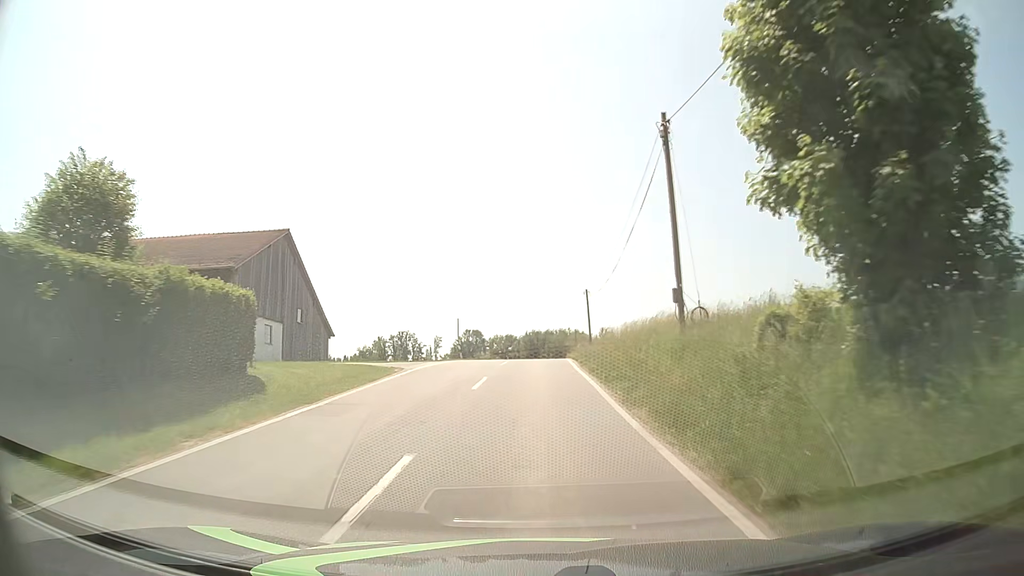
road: tertiary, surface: asphalt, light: Day
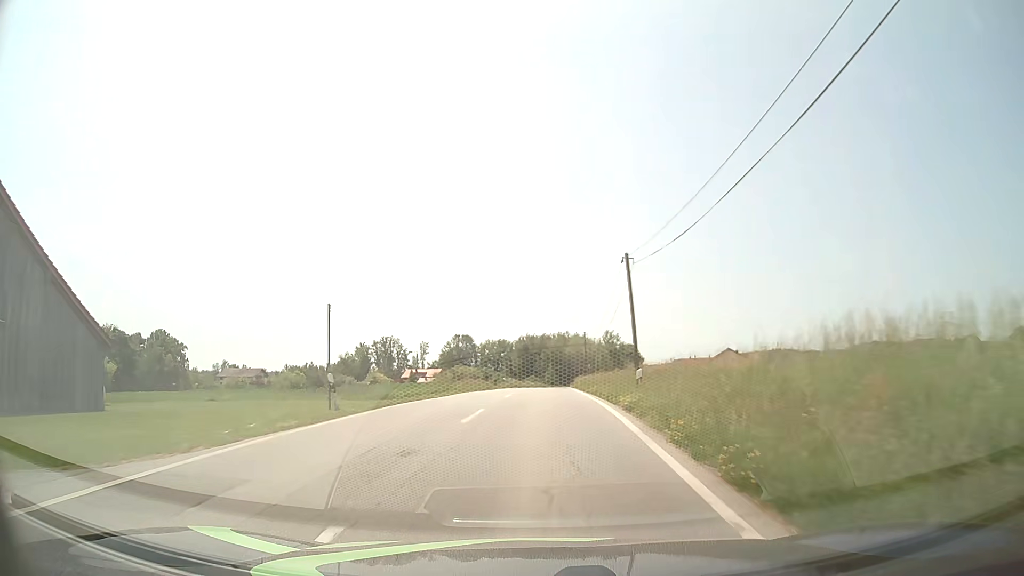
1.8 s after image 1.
(0.0, +26.7) m; 0°
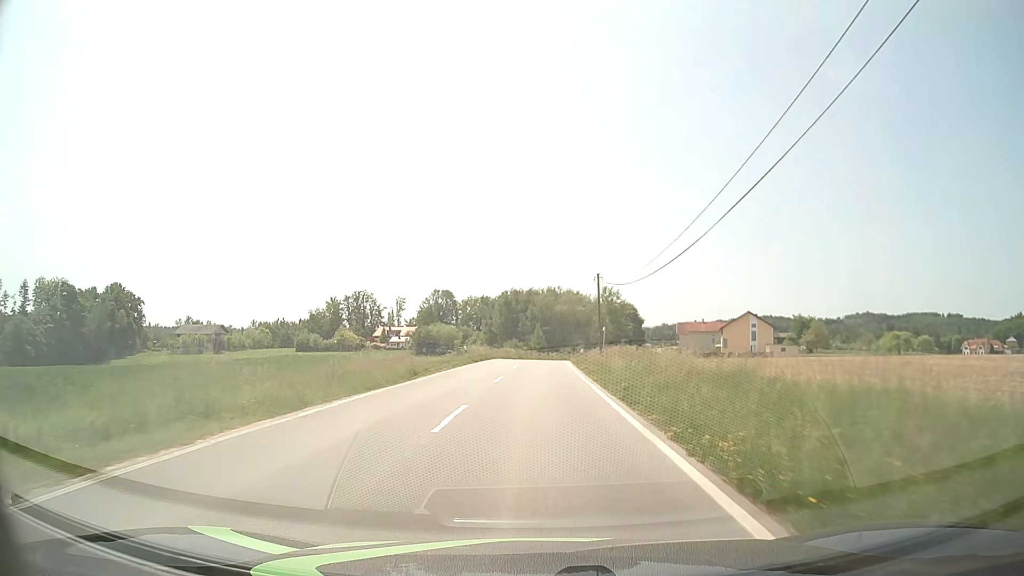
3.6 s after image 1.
(+0.3, +27.3) m; +1°
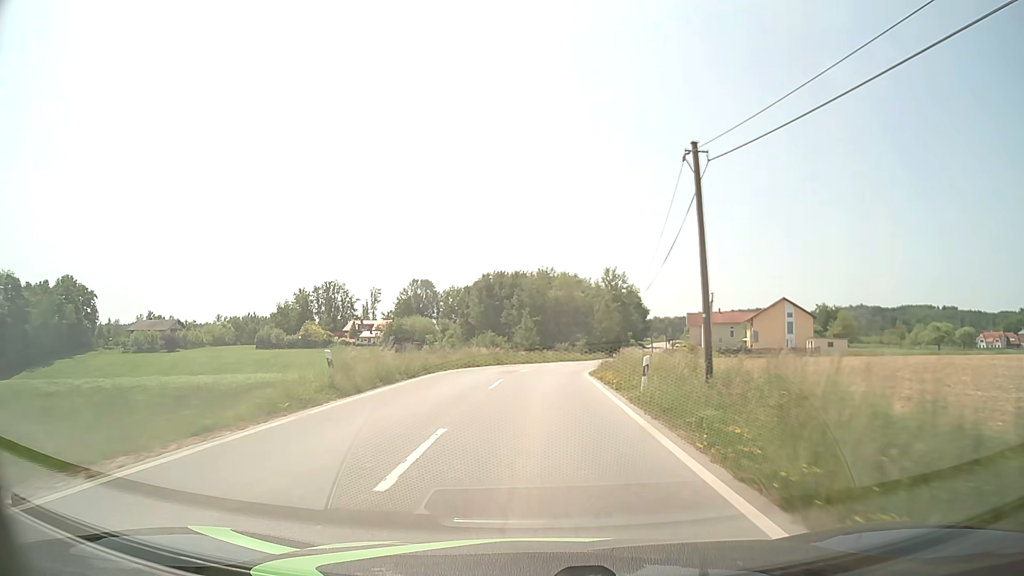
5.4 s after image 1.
(+0.1, +27.9) m; +1°
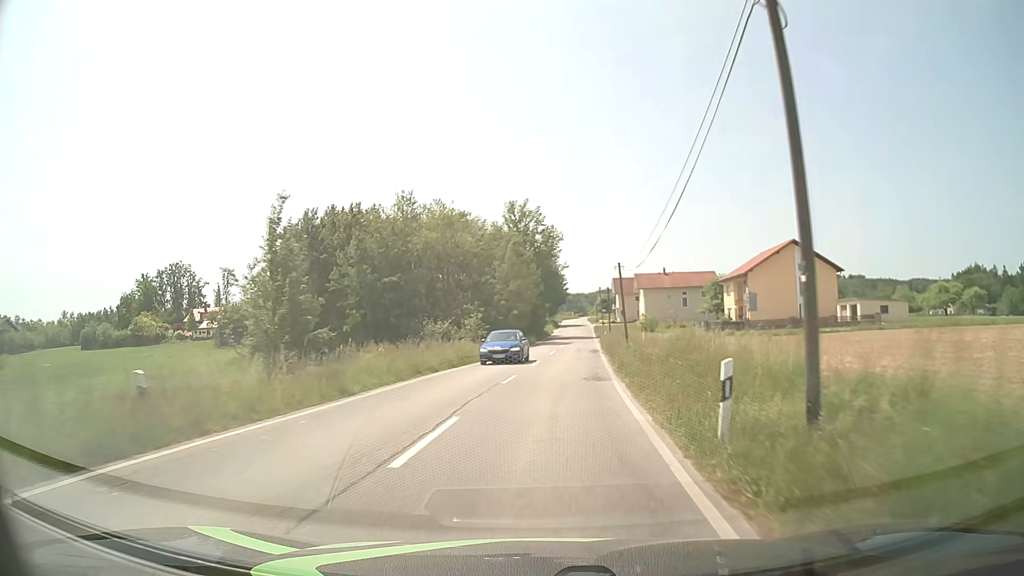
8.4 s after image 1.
(+2.6, +46.6) m; +9°
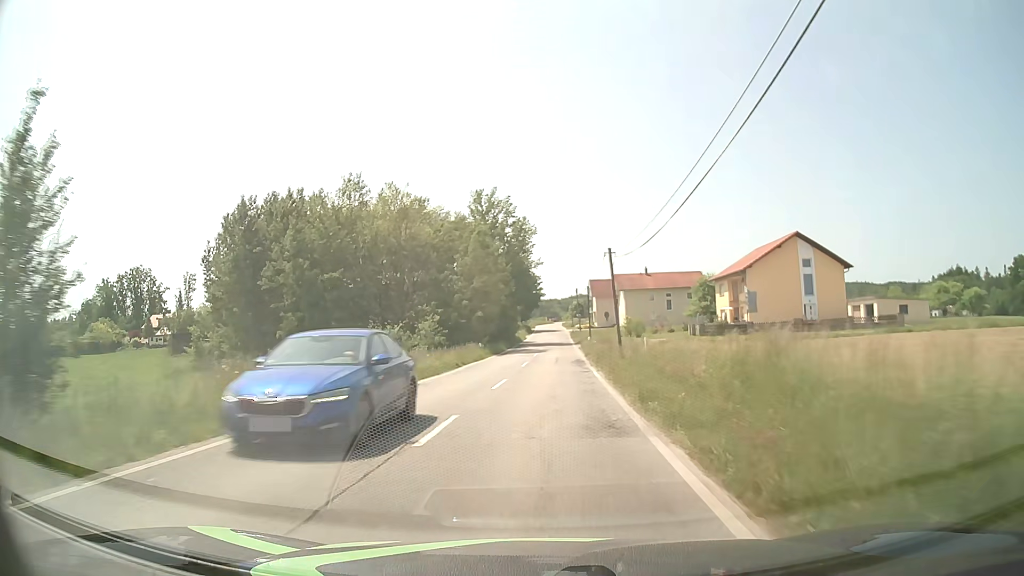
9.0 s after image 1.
(+0.2, +9.3) m; +2°
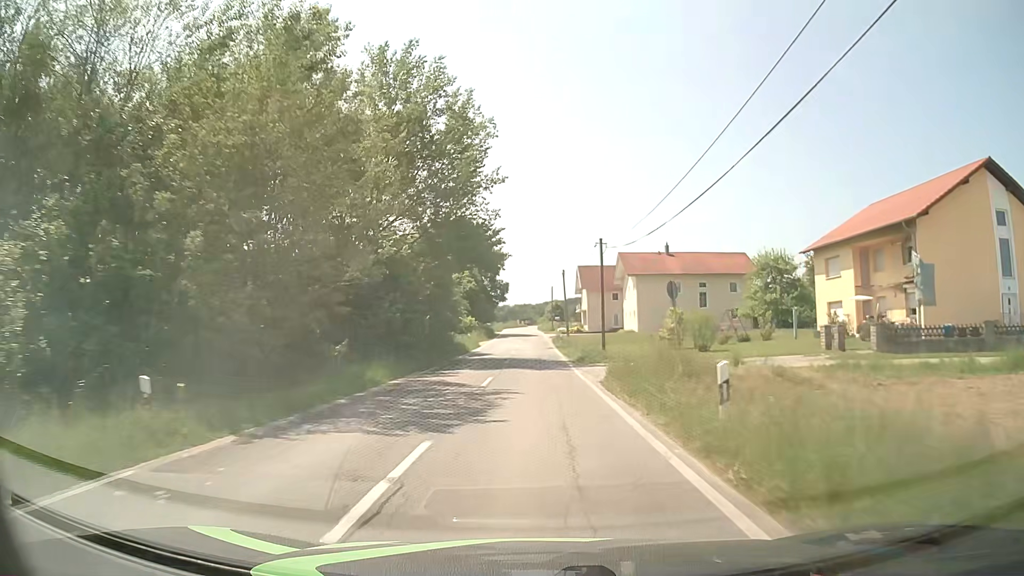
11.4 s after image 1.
(+1.2, +36.9) m; +3°
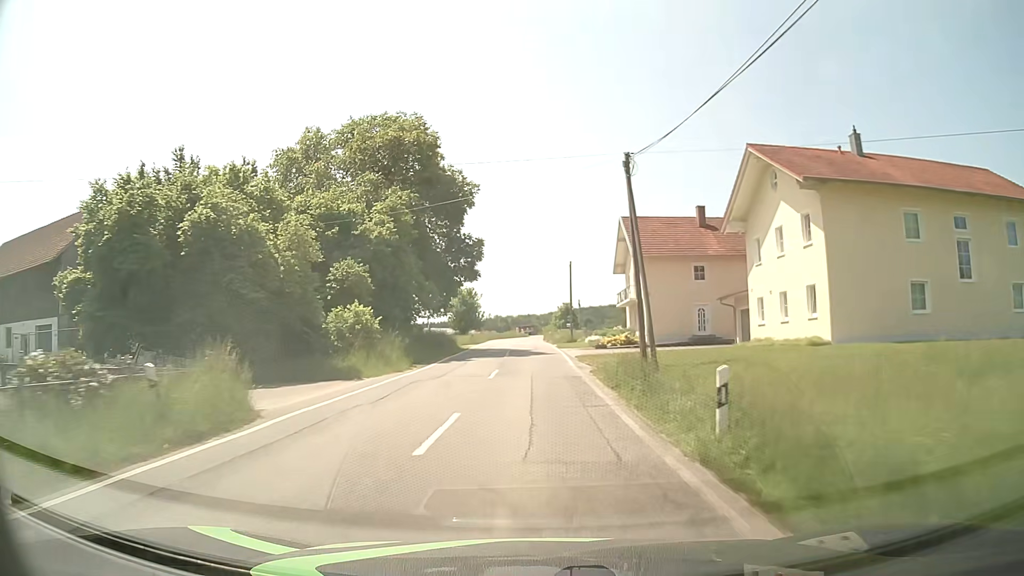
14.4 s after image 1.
(0.0, +45.4) m; 0°
(0, +10) (0, +20) (0, +30) (0, +40) (0, +50) (-1, +60) (-1, +70) (-1, +80) (-1, +90) (0, +100) m
